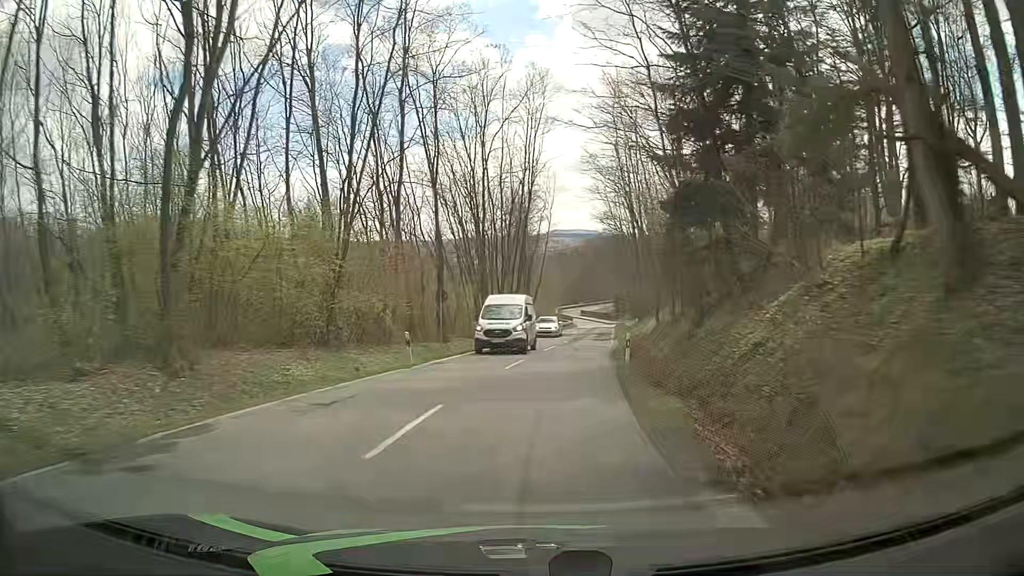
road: tertiary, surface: asphalt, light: Day
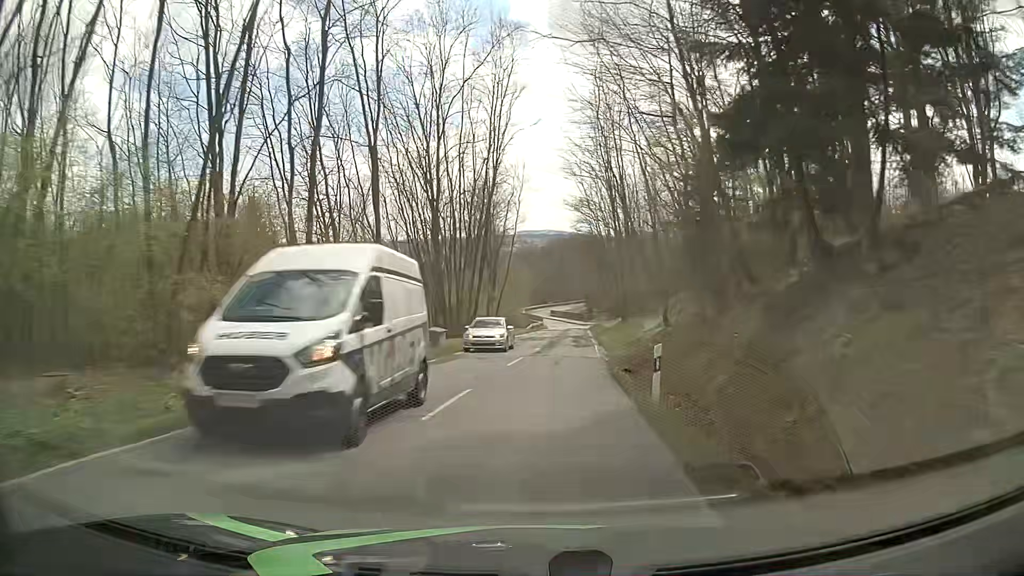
(+0.2, +9.2) m; +3°
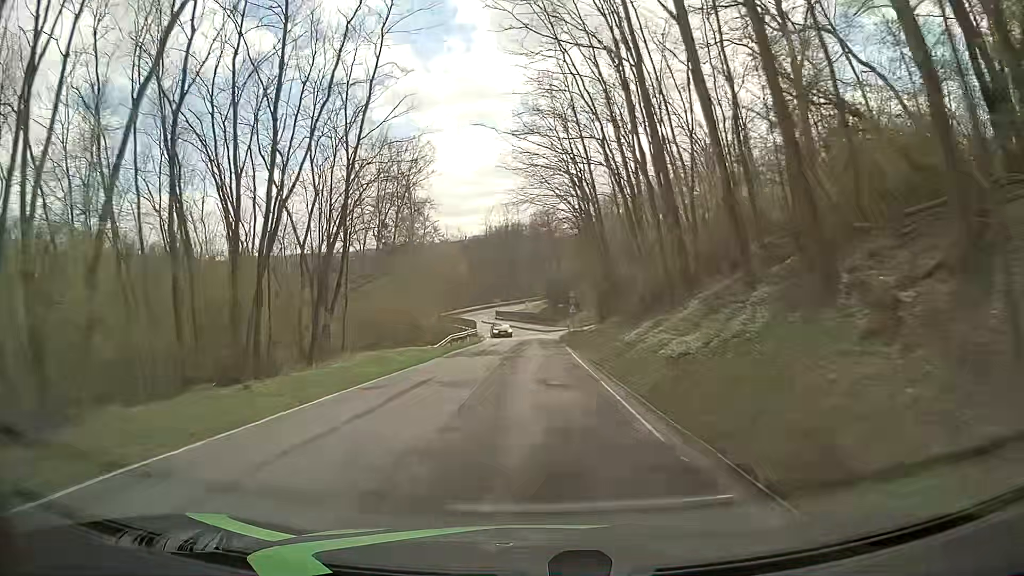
(+2.6, +46.1) m; +4°
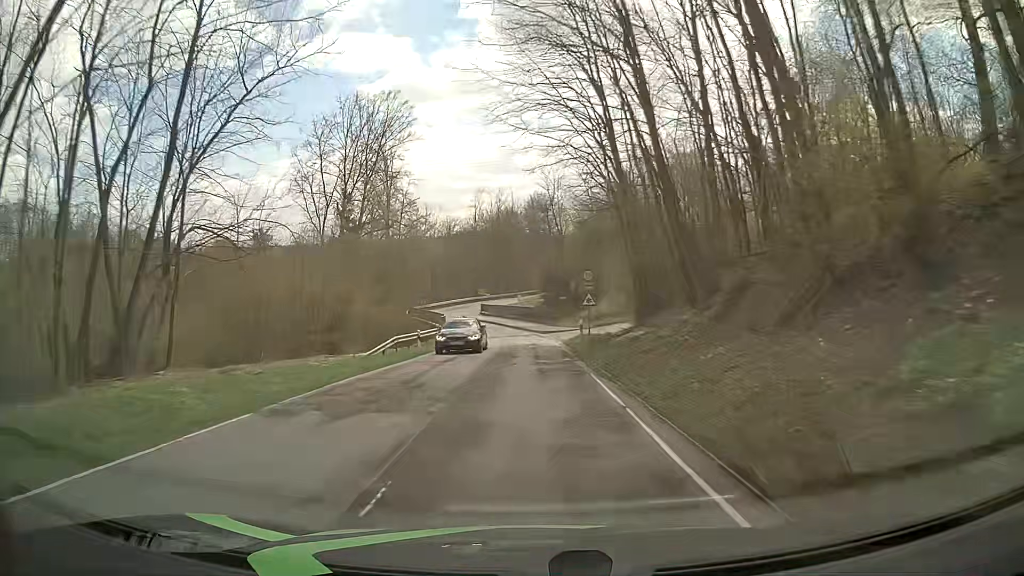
(+0.1, +18.2) m; +1°
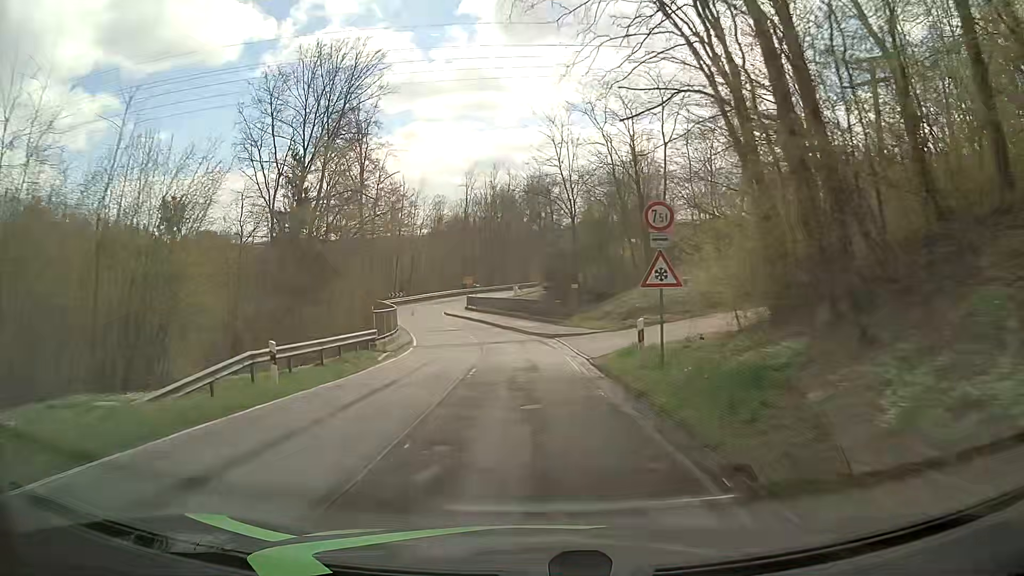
(+0.1, +16.9) m; 0°
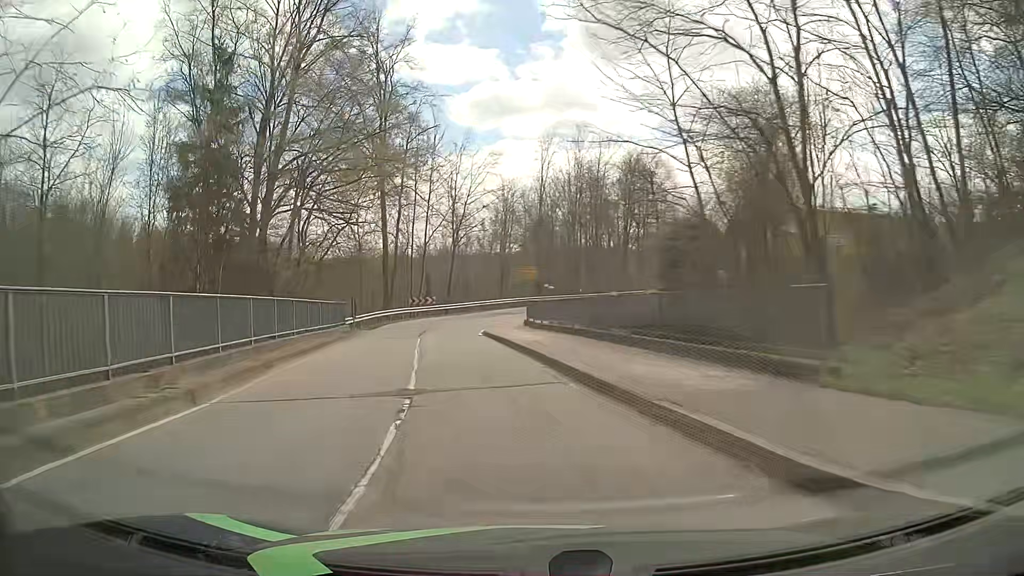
(-1.2, +29.8) m; -8°
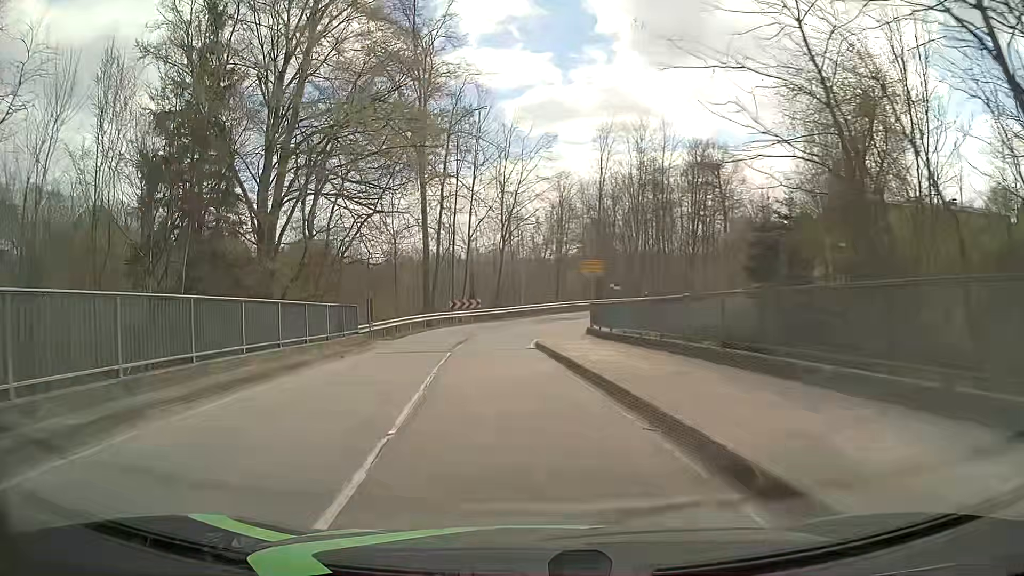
(-0.3, +7.3) m; -5°
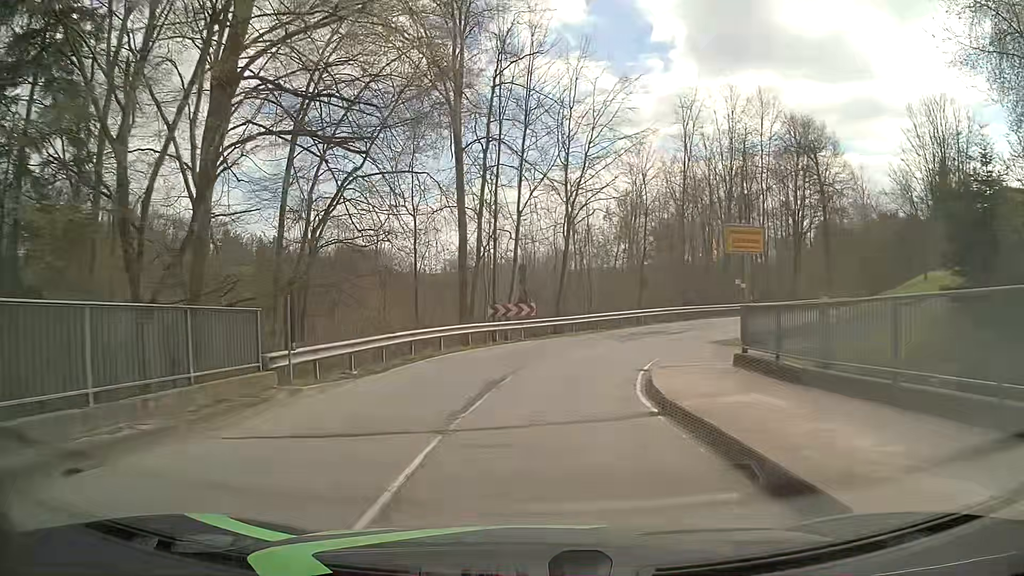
(-0.8, +14.3) m; -5°
